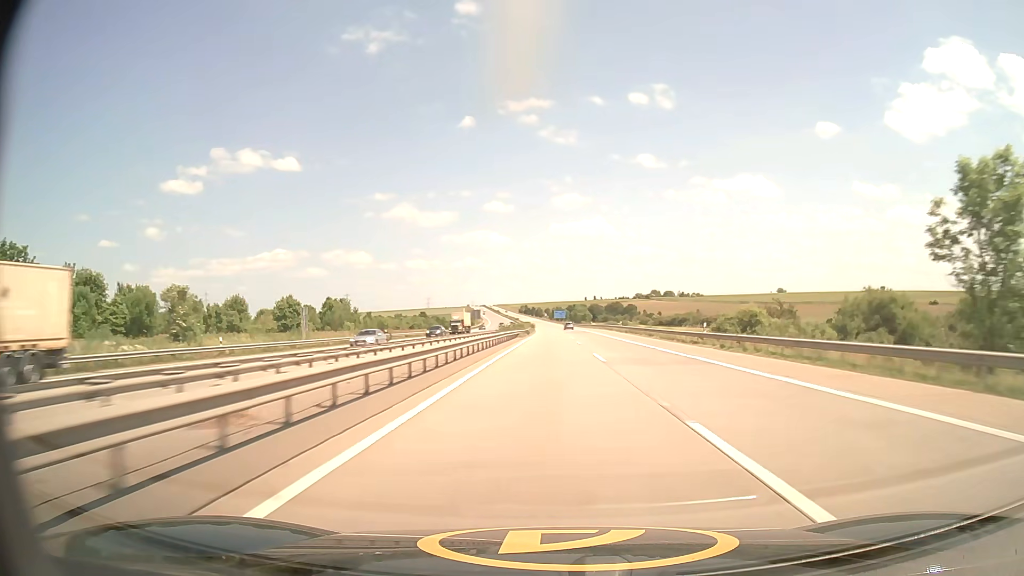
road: motorway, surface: asphalt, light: Day
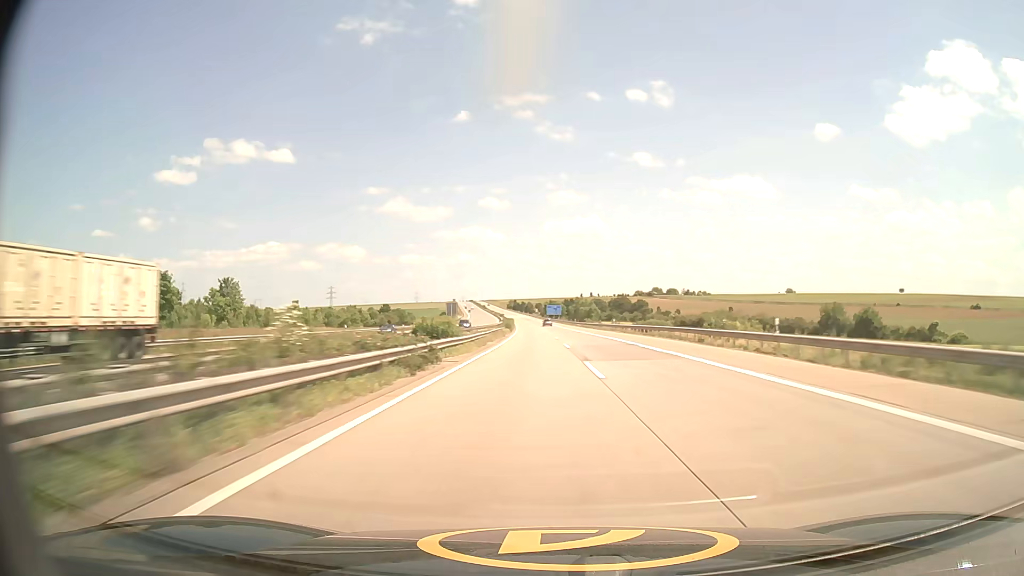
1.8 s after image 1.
(+0.3, +63.9) m; 0°
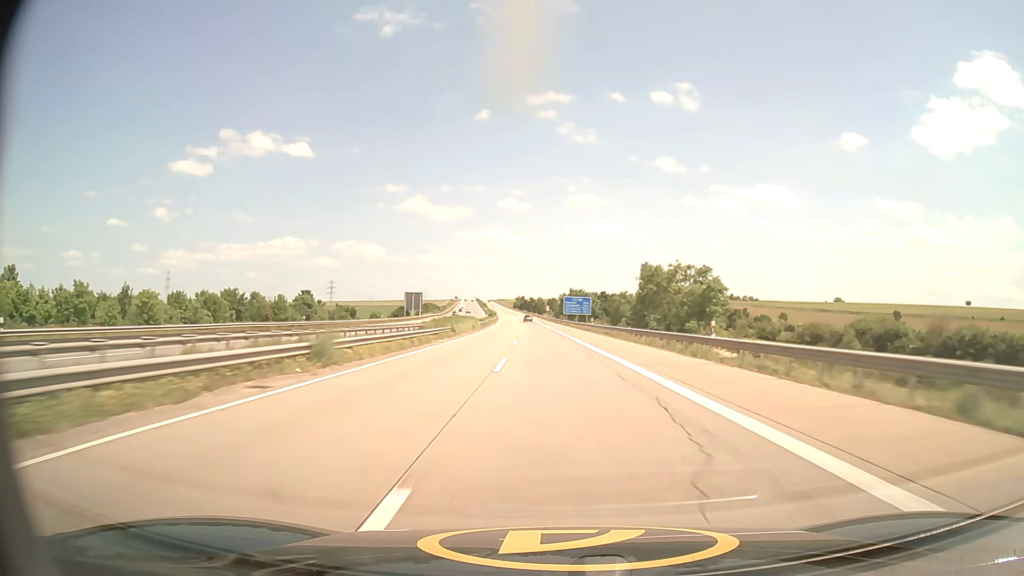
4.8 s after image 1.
(-0.2, +107.5) m; -1°
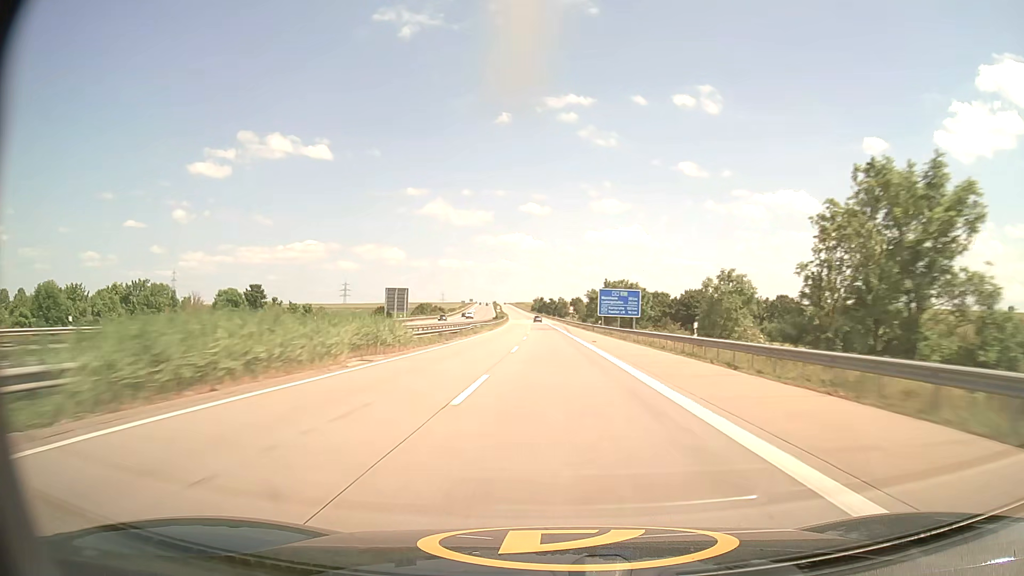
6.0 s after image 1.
(-0.8, +42.8) m; -2°
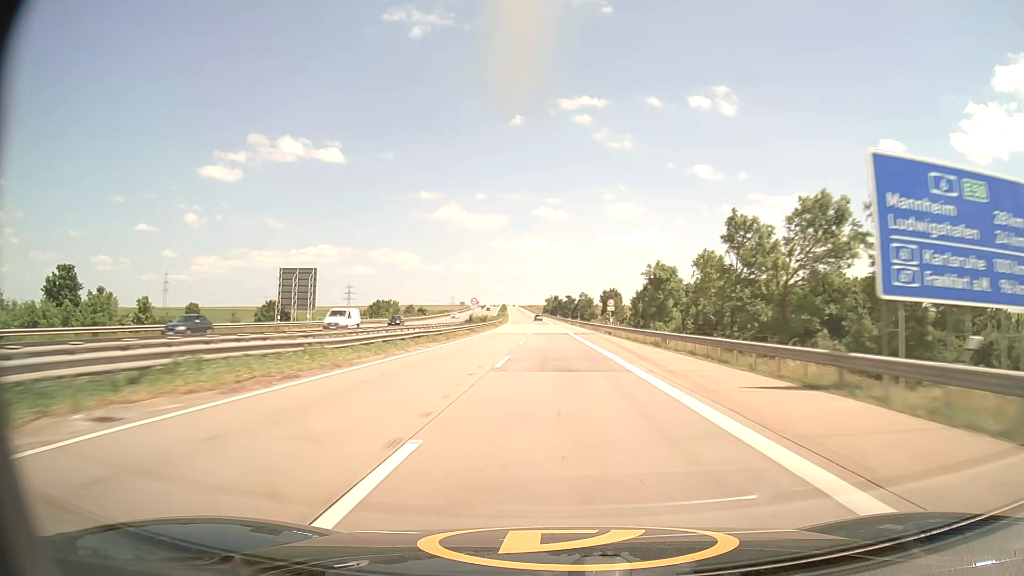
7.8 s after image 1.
(-0.7, +63.9) m; -1°
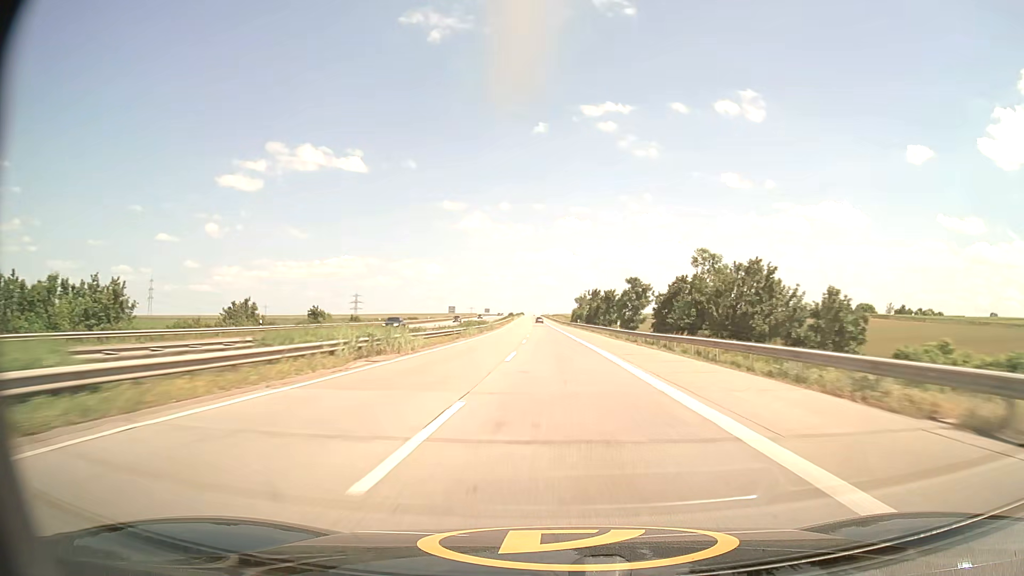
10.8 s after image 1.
(-1.9, +105.1) m; -2°
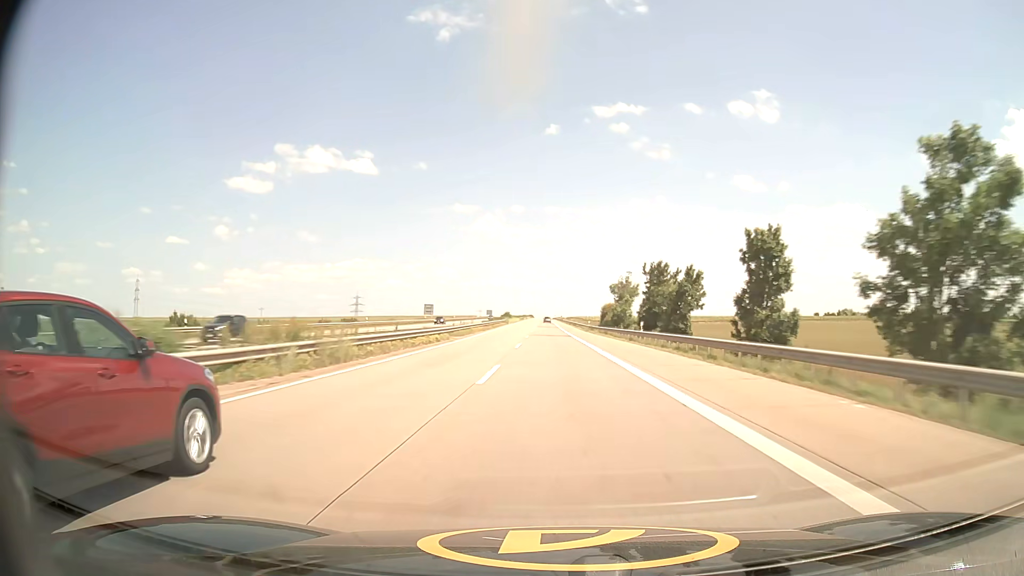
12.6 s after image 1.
(-0.8, +62.6) m; -1°
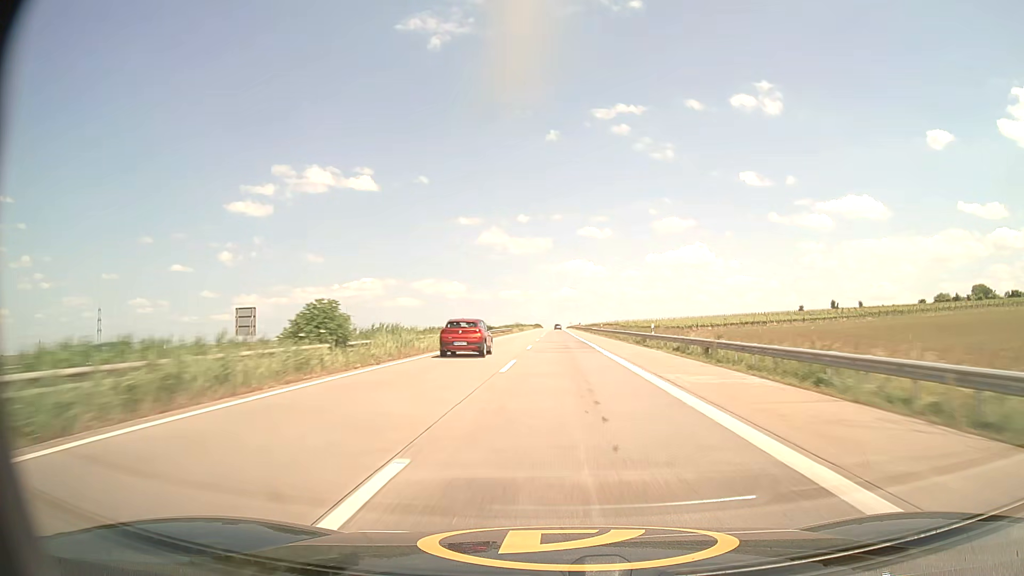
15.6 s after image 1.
(-0.8, +103.9) m; -1°
(0, +10) (0, +20) (0, +30) (0, +40) (0, +50) (0, +60) (0, +70) (0, +80) (+1, +90) (+1, +100) m
